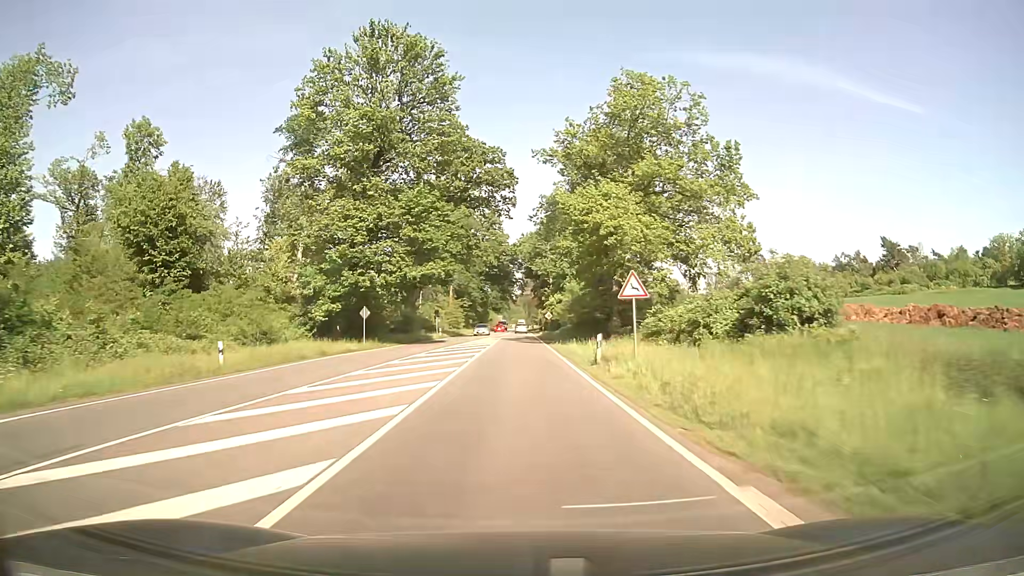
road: primary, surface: asphalt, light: Day
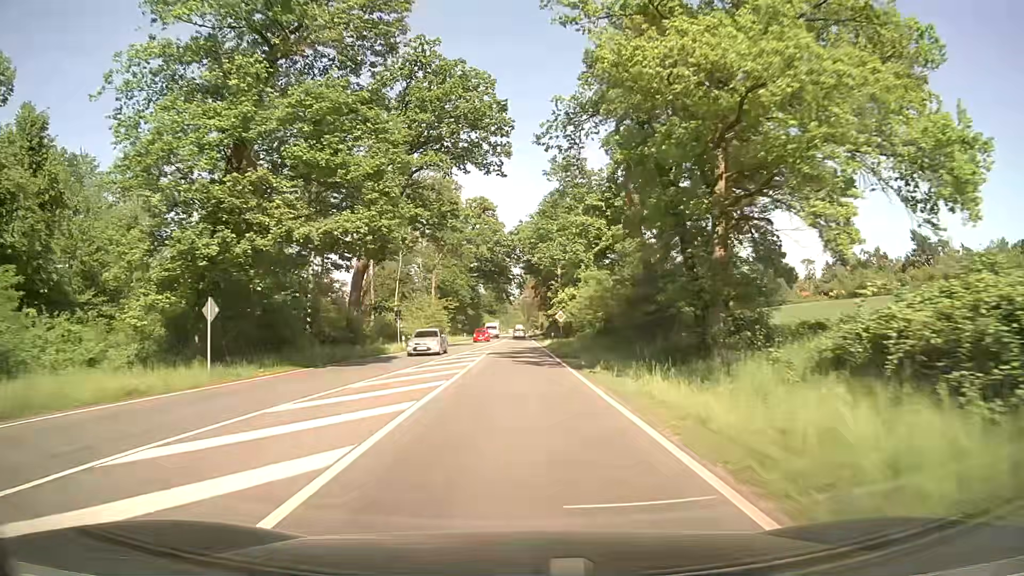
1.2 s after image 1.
(+0.1, +22.5) m; 0°
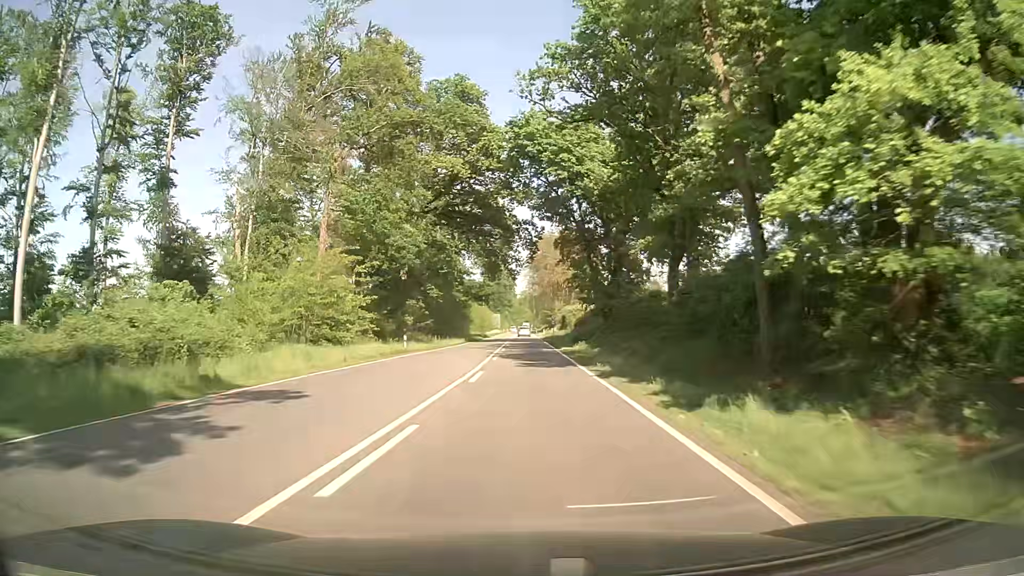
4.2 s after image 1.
(-0.3, +56.4) m; 0°
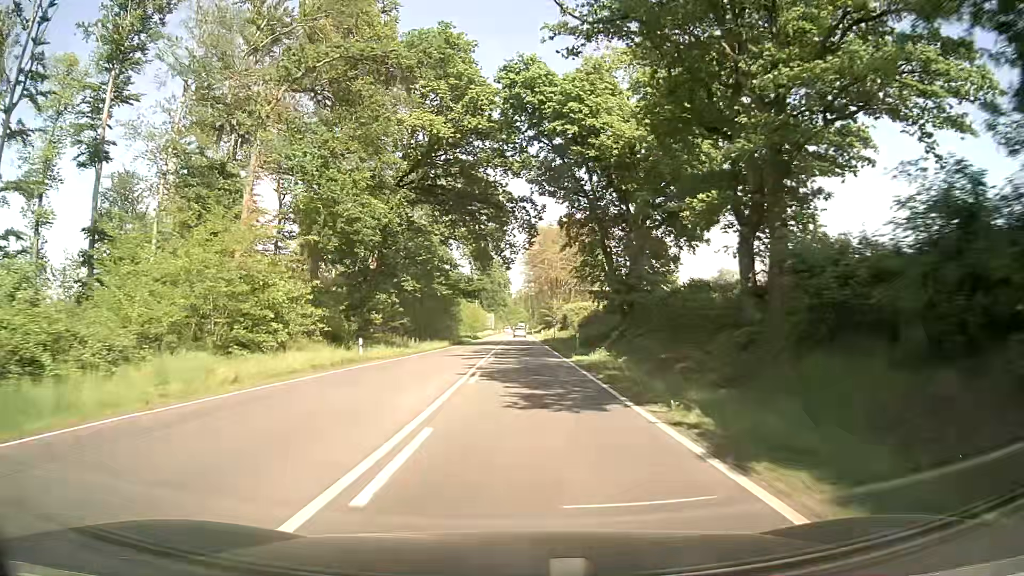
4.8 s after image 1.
(0.0, +11.3) m; 0°
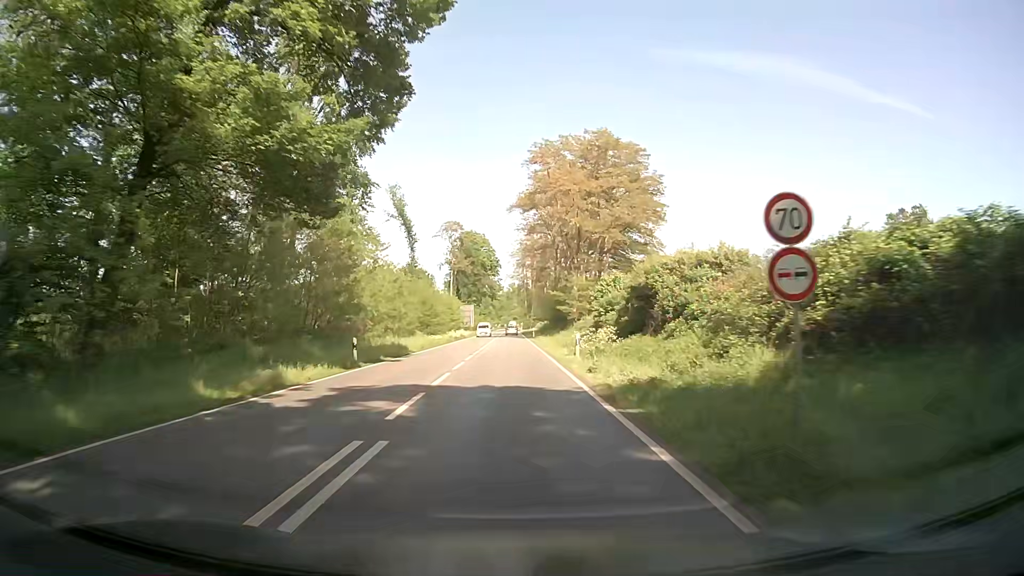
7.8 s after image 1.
(+0.8, +56.5) m; +1°
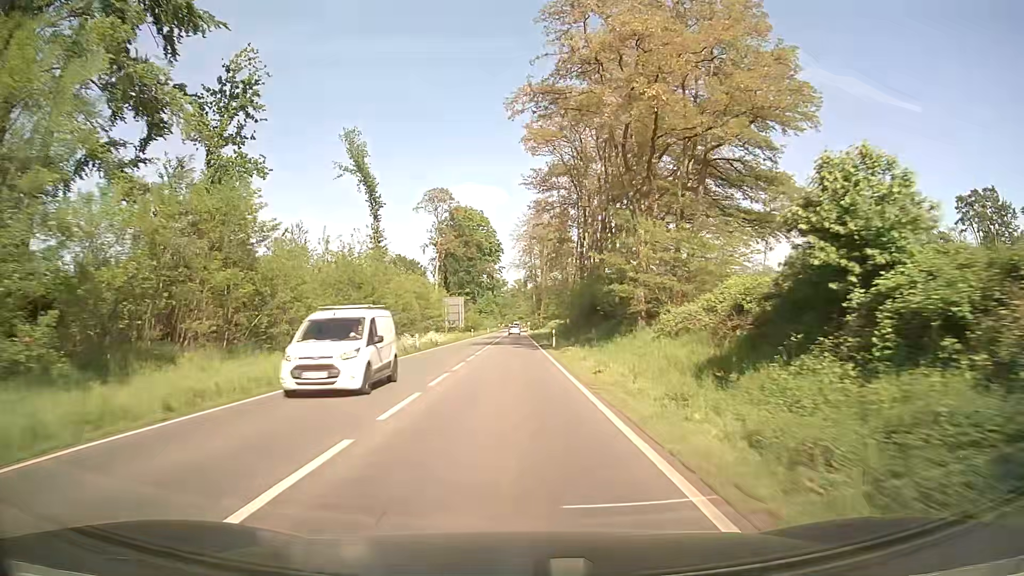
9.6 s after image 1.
(-0.3, +33.9) m; -1°
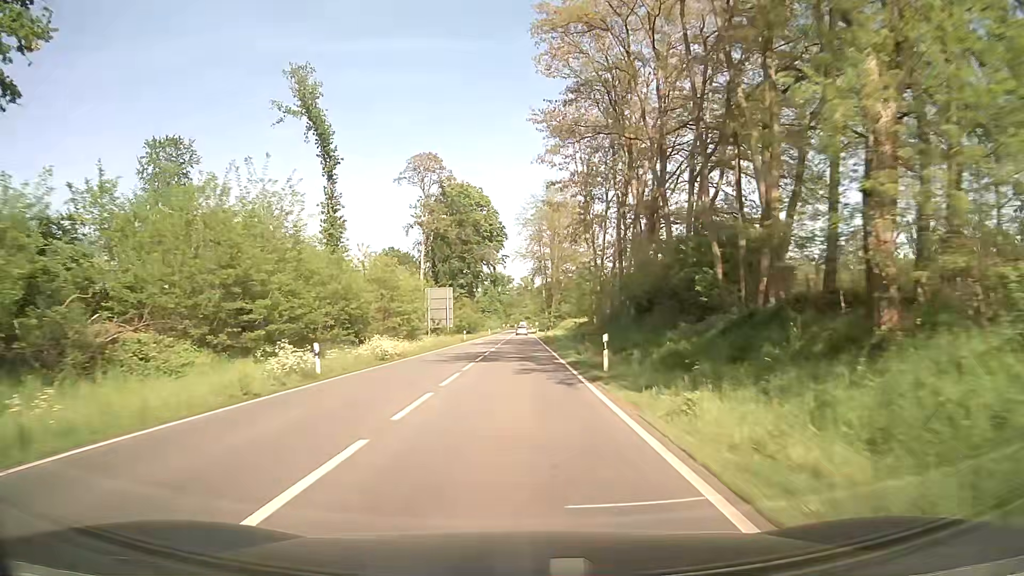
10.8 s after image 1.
(0.0, +22.6) m; 0°
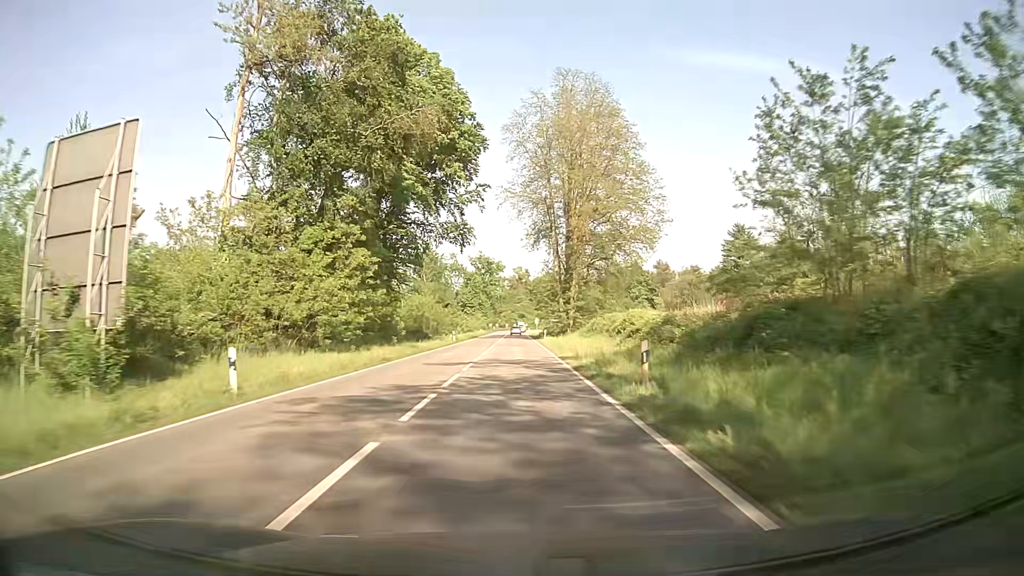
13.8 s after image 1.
(+0.3, +56.7) m; +1°
(0, +10) (0, +20) (0, +30) (0, +40) (0, +50) (0, +60) (0, +70) (0, +80) (0, +90) (0, +100) m
